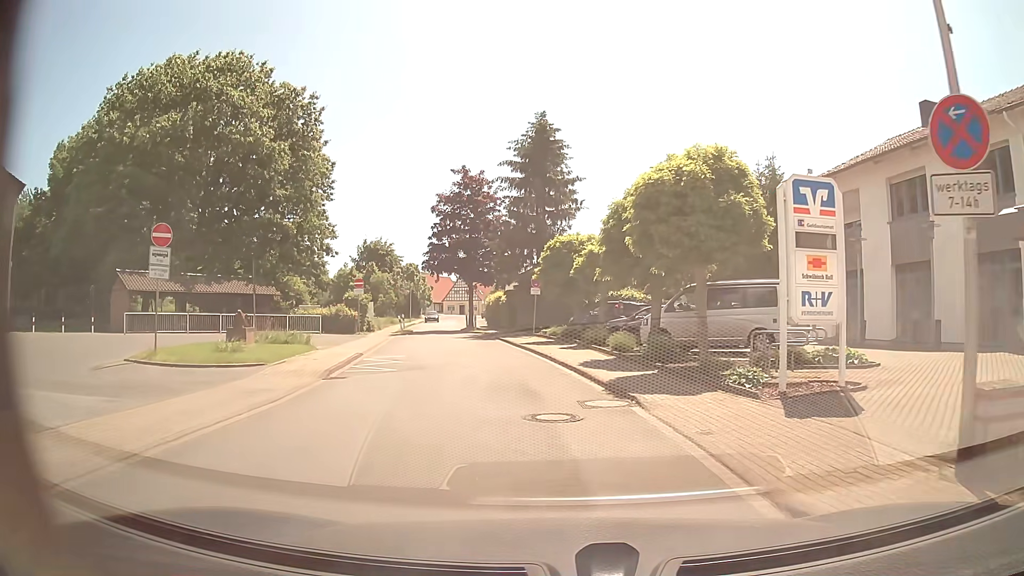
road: residential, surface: asphalt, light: Day
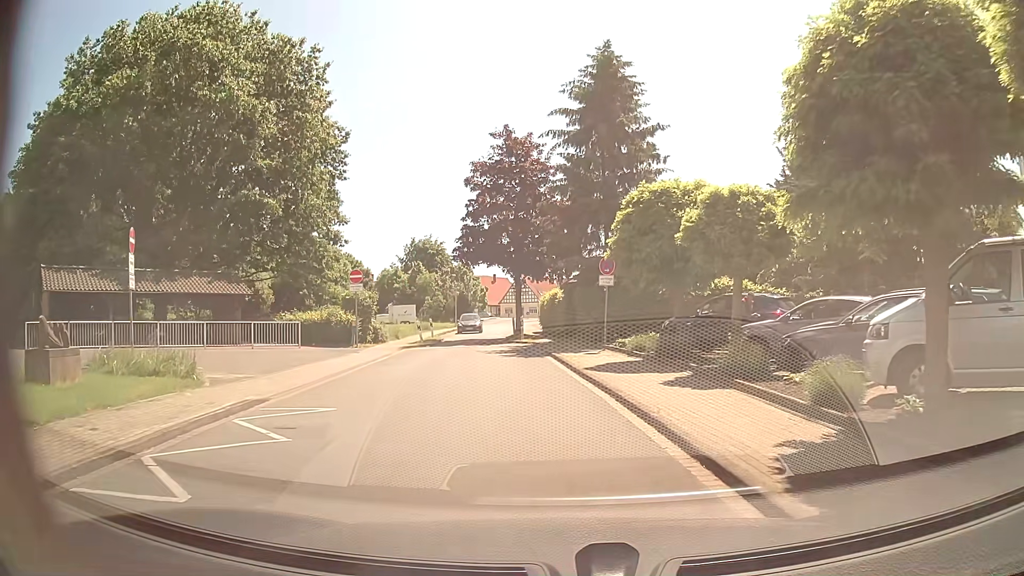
(-0.4, +11.5) m; -5°
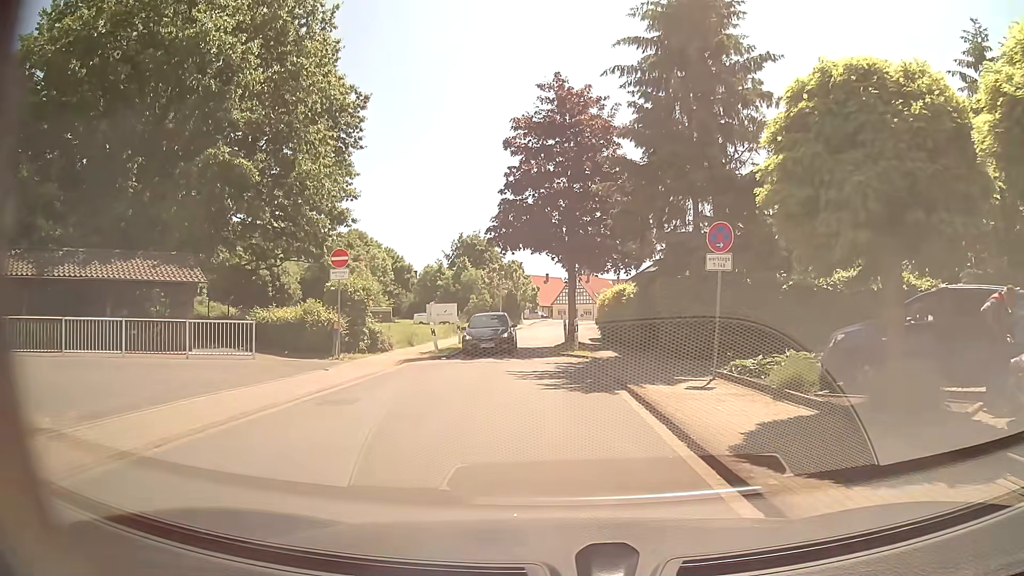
(-0.3, +8.7) m; -4°
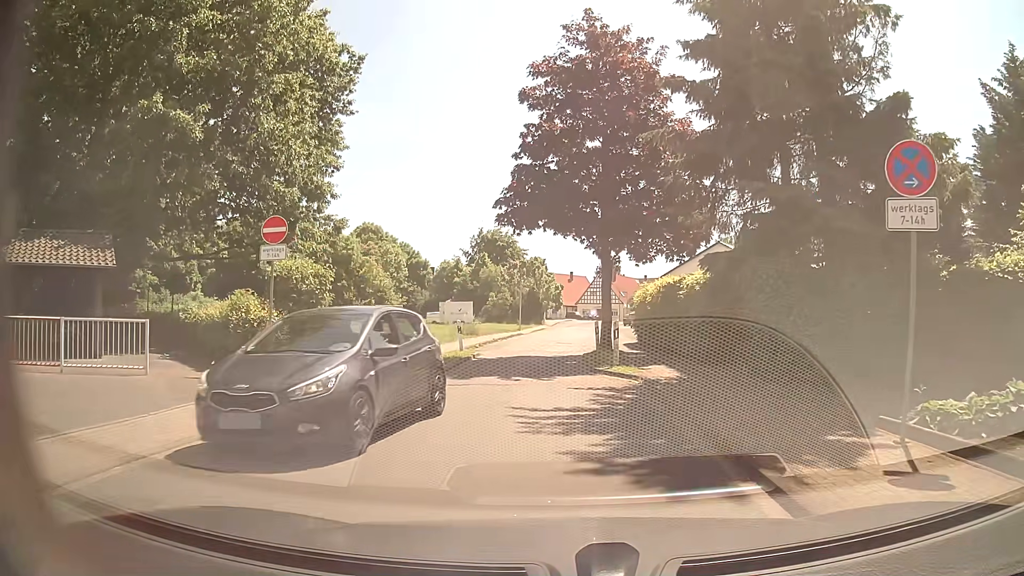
(-0.1, +6.7) m; -2°
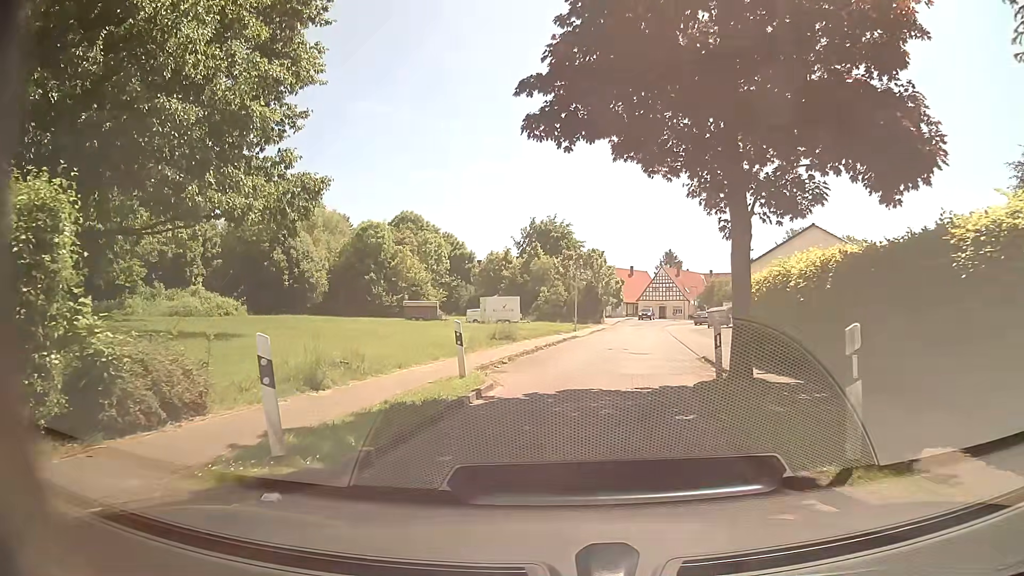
(-0.3, +11.1) m; -3°
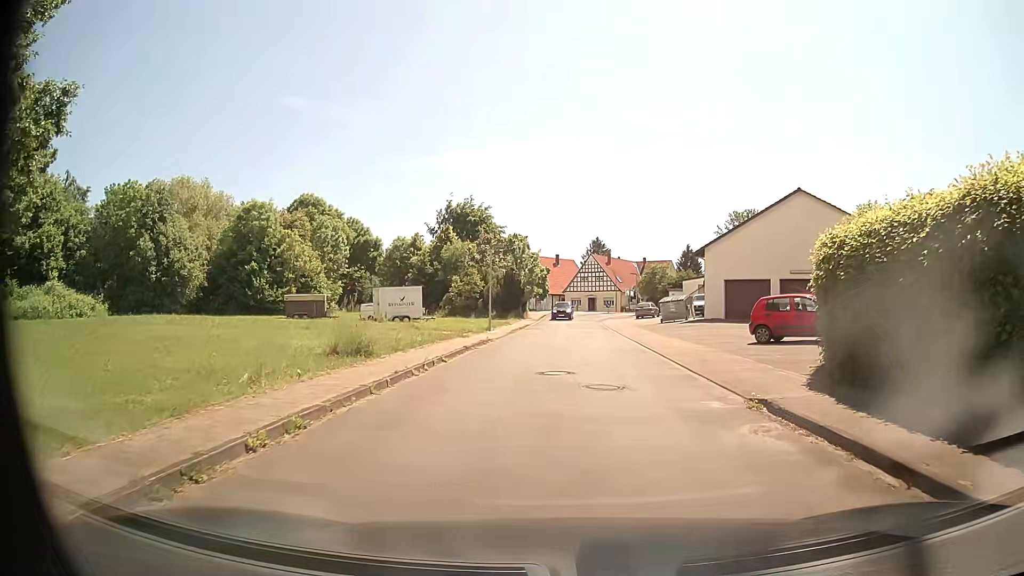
(+0.3, +12.1) m; +7°
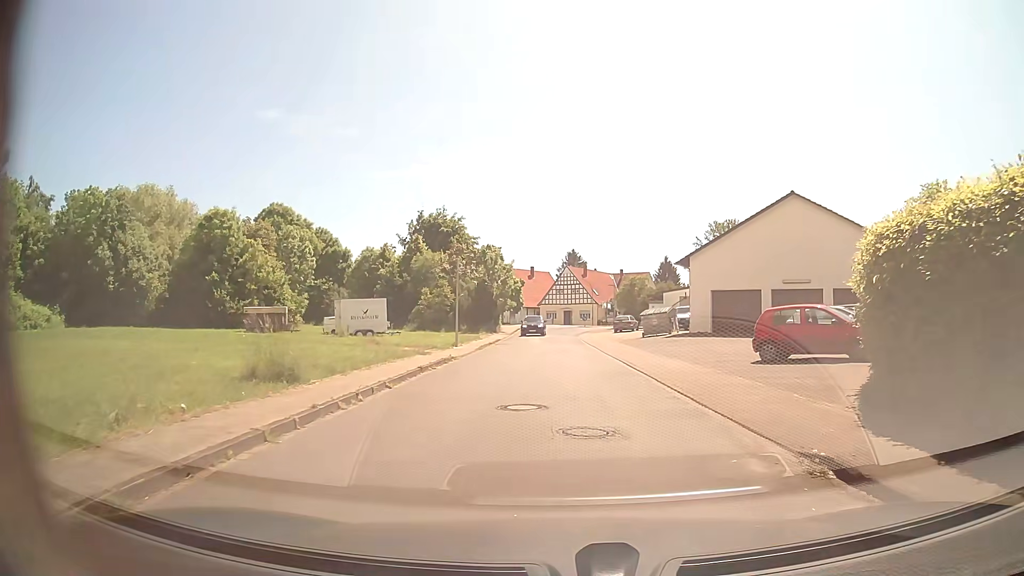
(0.0, +3.1) m; 0°
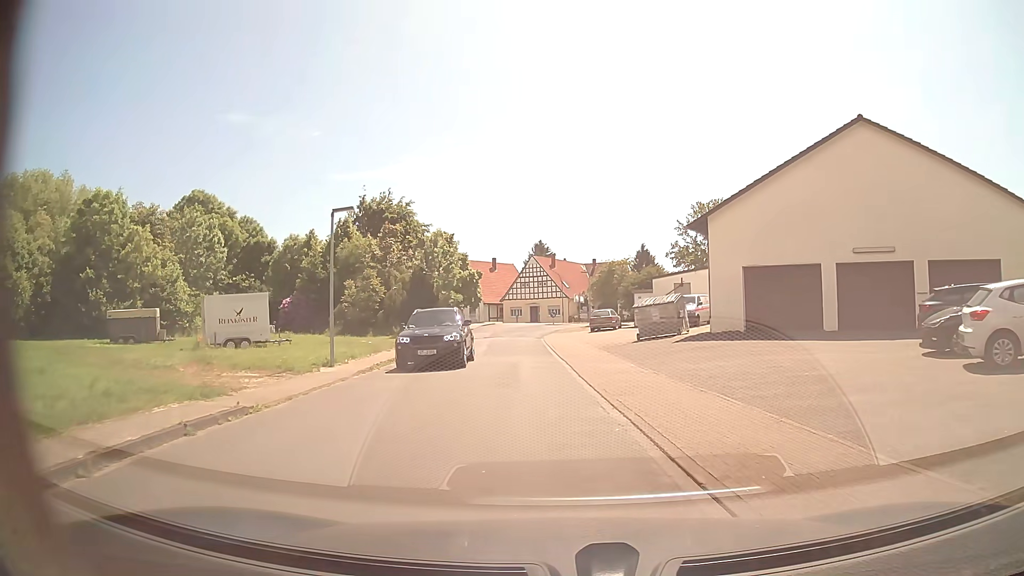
(+0.8, +13.8) m; +3°
(0, +10) (-1, +20) (-2, +30) (-3, +40) (-3, +50) (-1, +60) (+3, +69) (+7, +78) (+5, +87) (-3, +93) m
